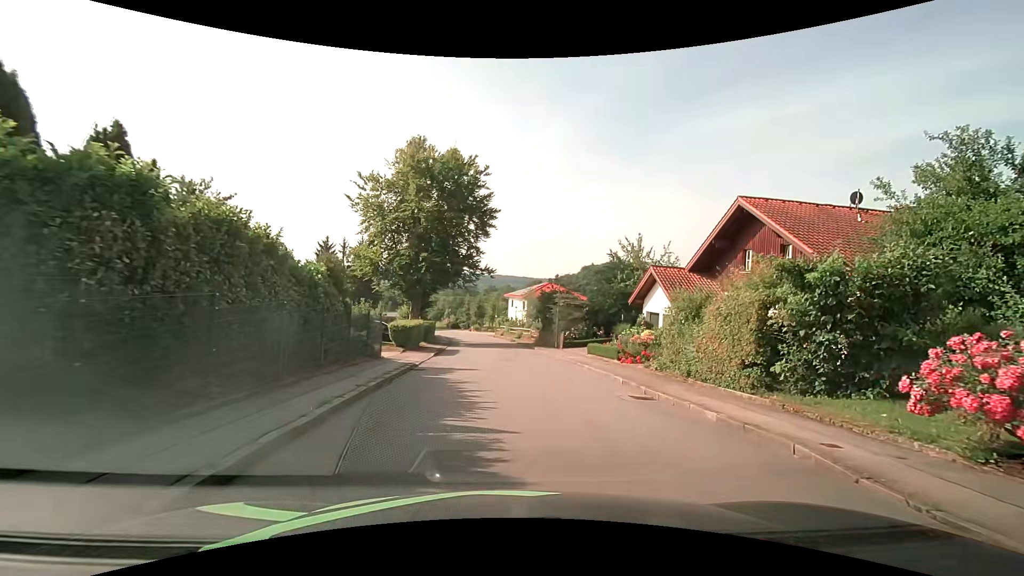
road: residential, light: Day
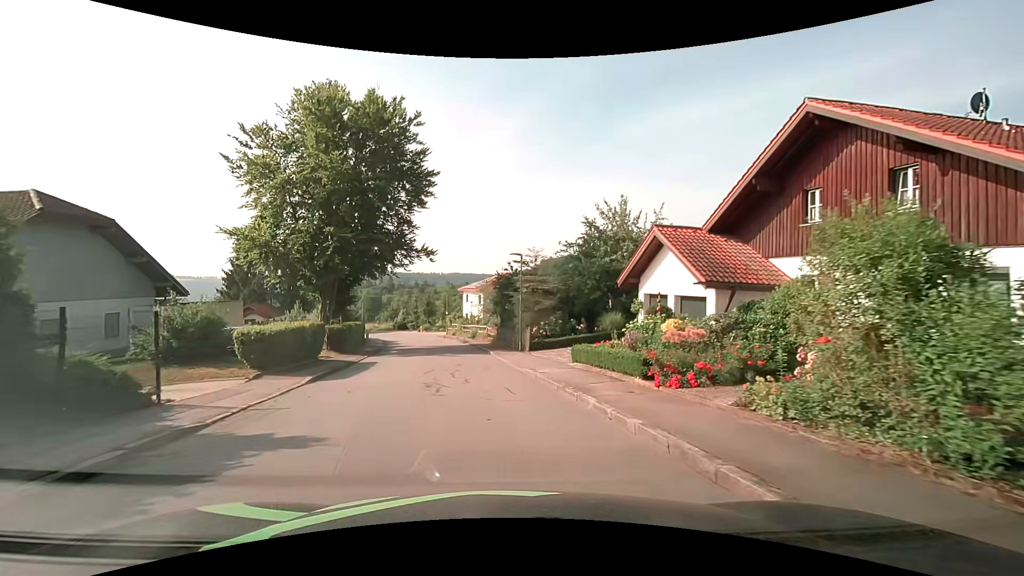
(+0.8, +9.9) m; +6°
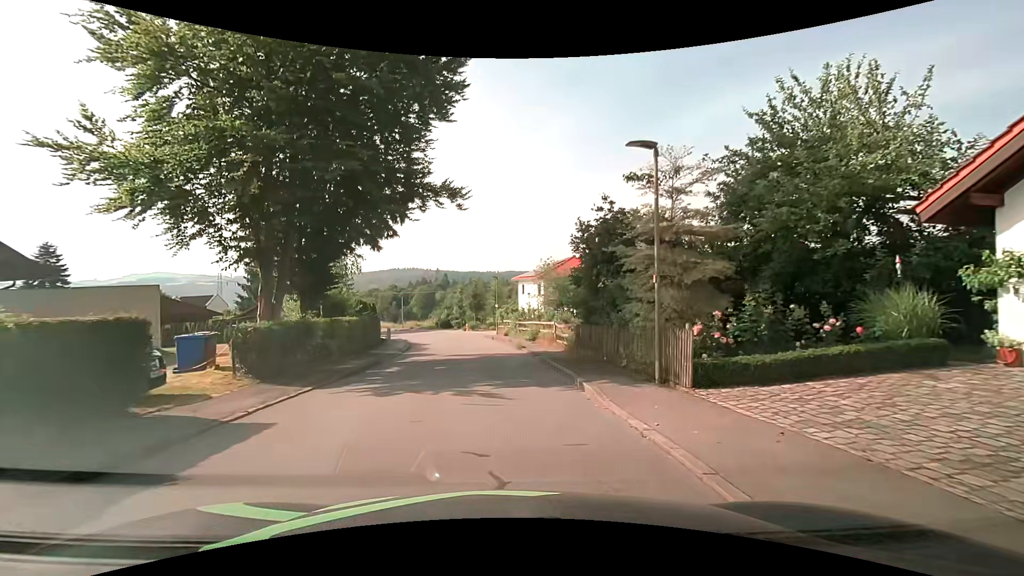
(-1.1, +14.3) m; -8°
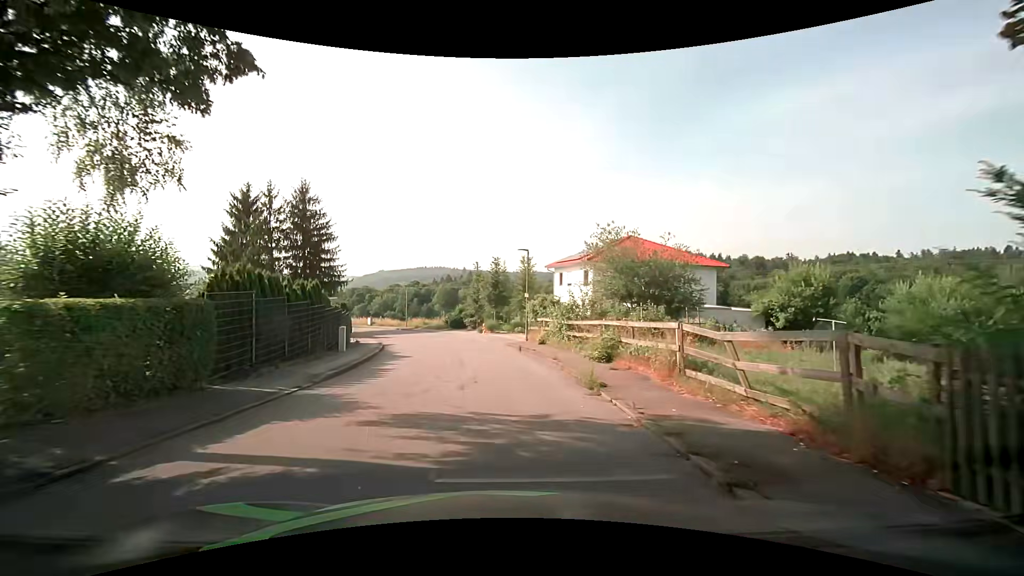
(-0.3, +15.5) m; -3°
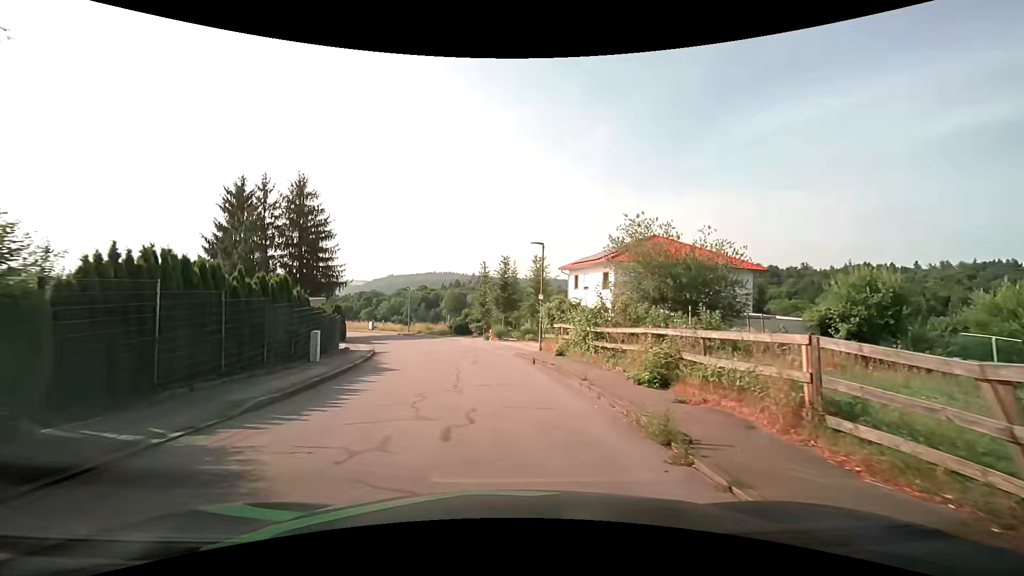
(0.0, +4.1) m; 0°
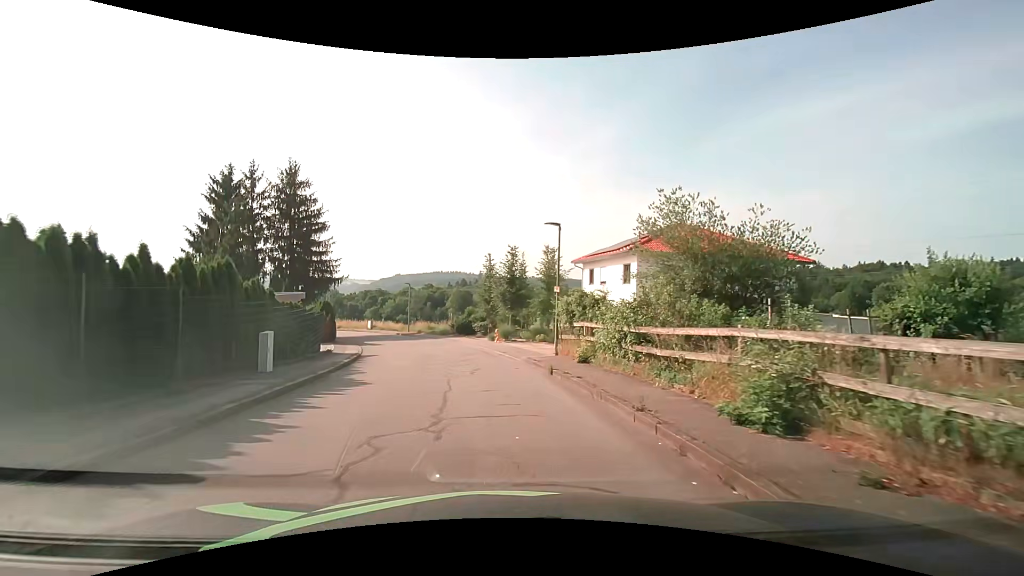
(-0.1, +4.1) m; -1°
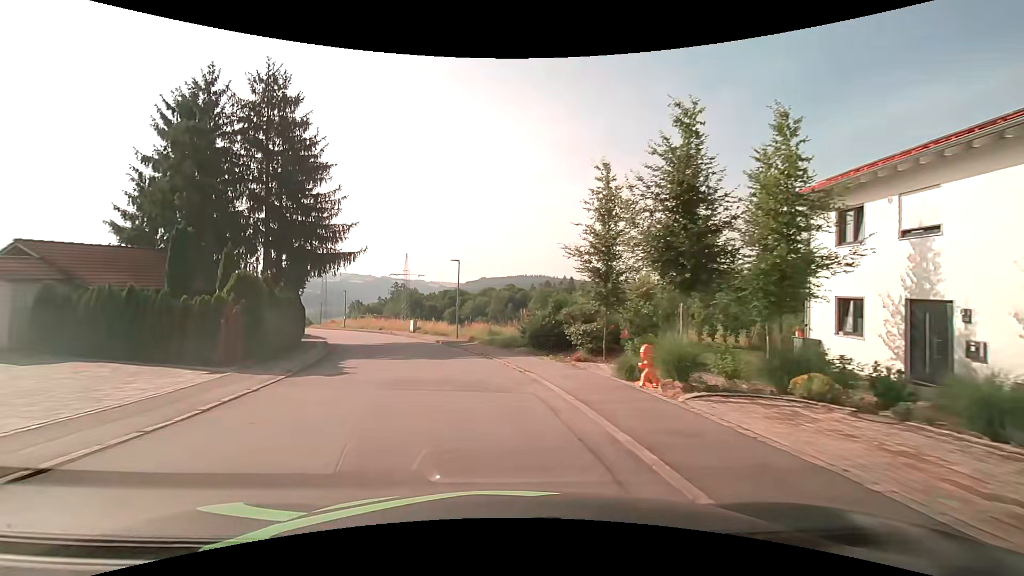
(-1.4, +20.8) m; -9°
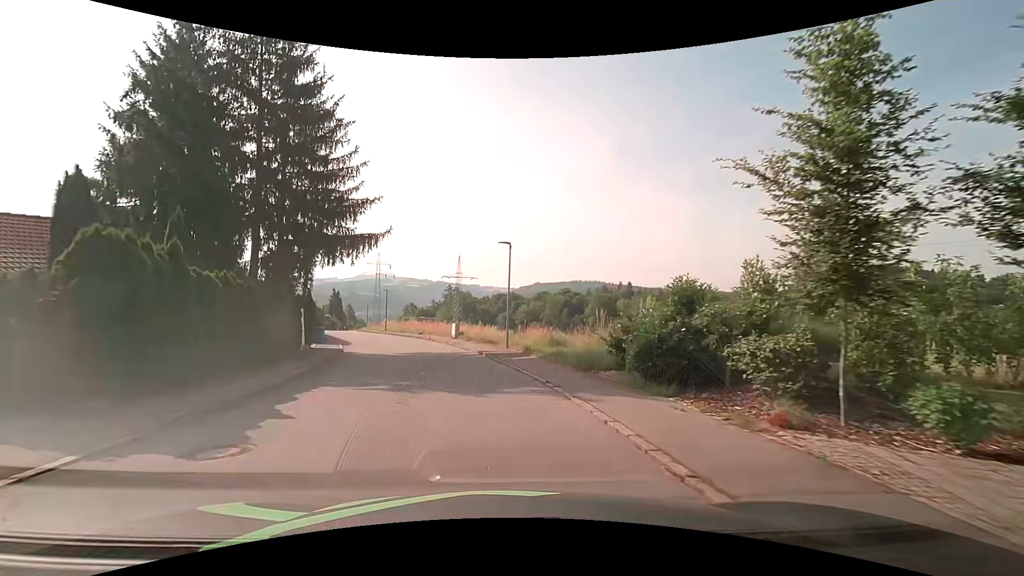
(-0.5, +8.4) m; -7°
(-1, +10) (-2, +20) (-4, +30) (-8, +39) (-11, +48) (-15, +57) (-20, +67) (-23, +76) (-26, +85) (-28, +95) m
